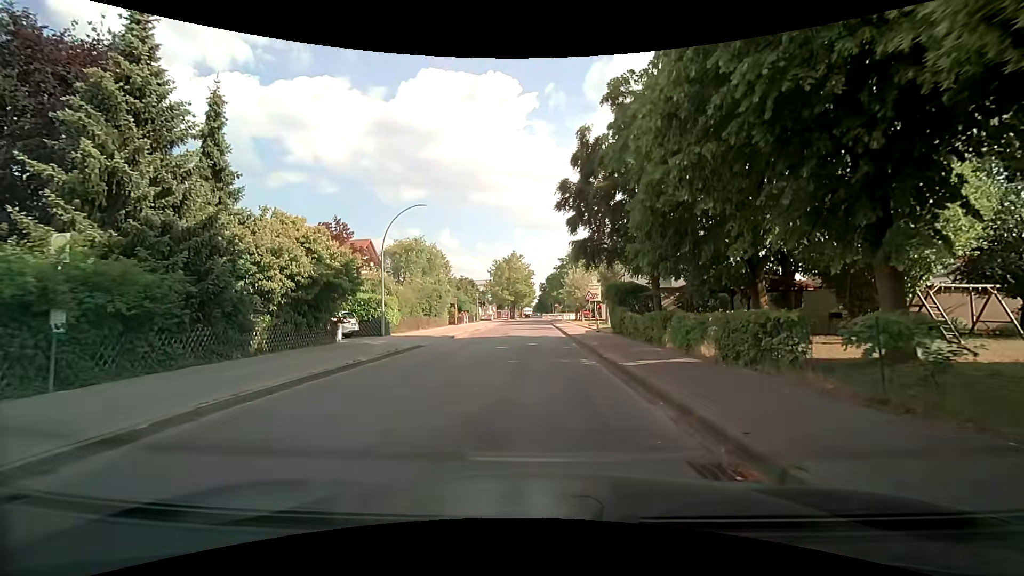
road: residential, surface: asphalt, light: Day
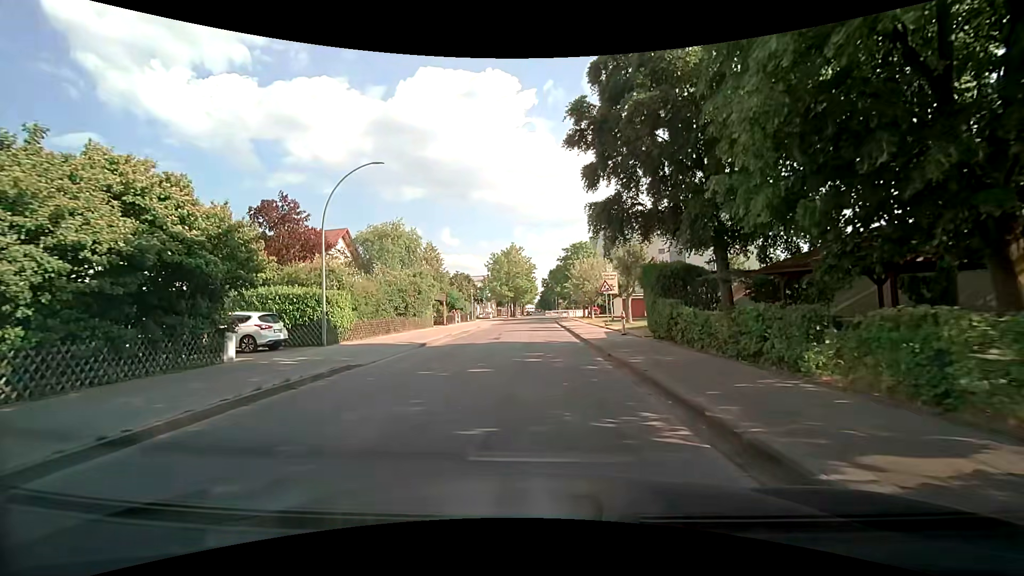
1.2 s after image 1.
(+0.2, +8.4) m; +2°
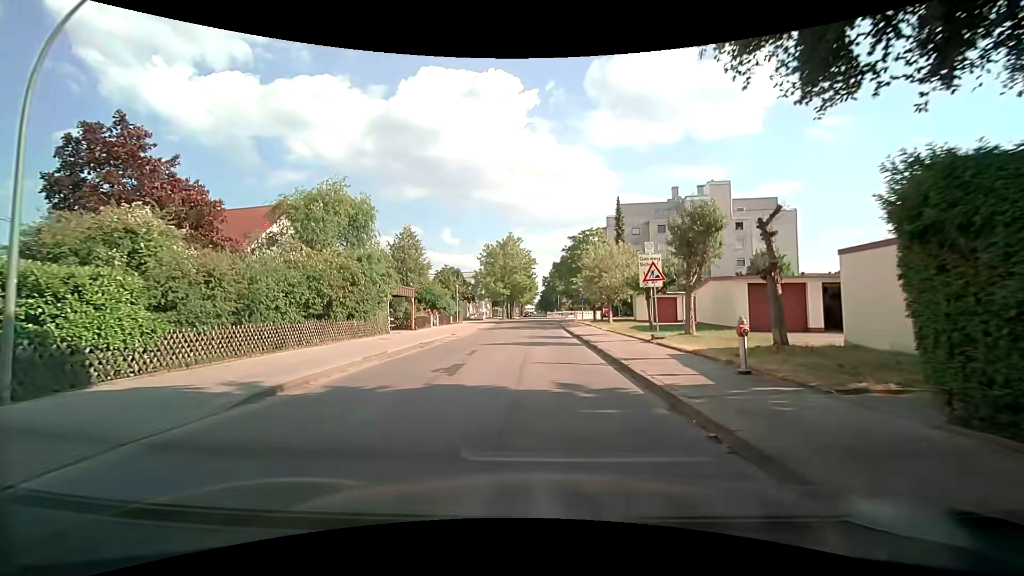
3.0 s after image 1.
(-0.2, +12.6) m; -2°
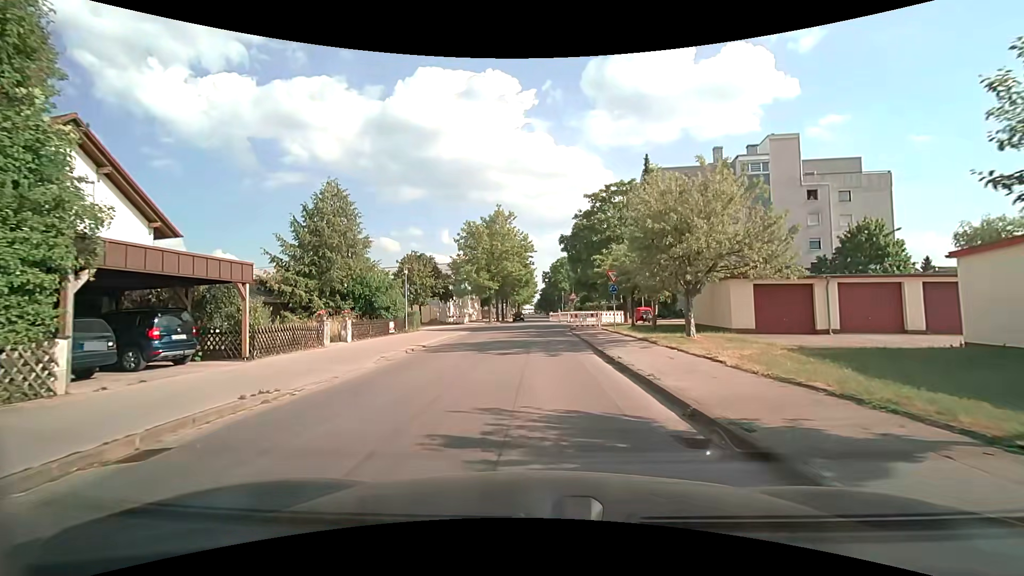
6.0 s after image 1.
(+0.5, +20.9) m; +1°
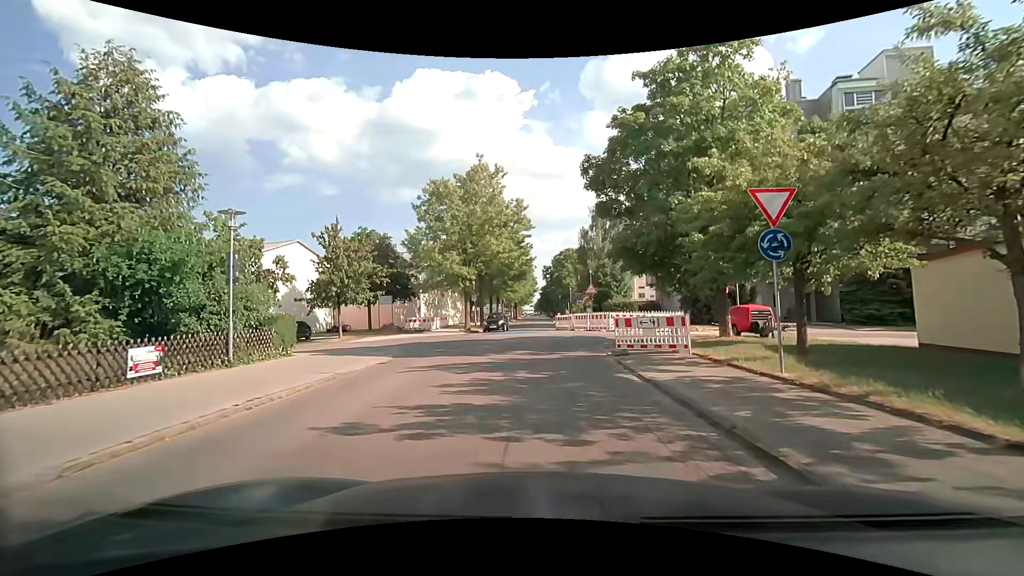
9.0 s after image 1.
(0.0, +19.2) m; 0°
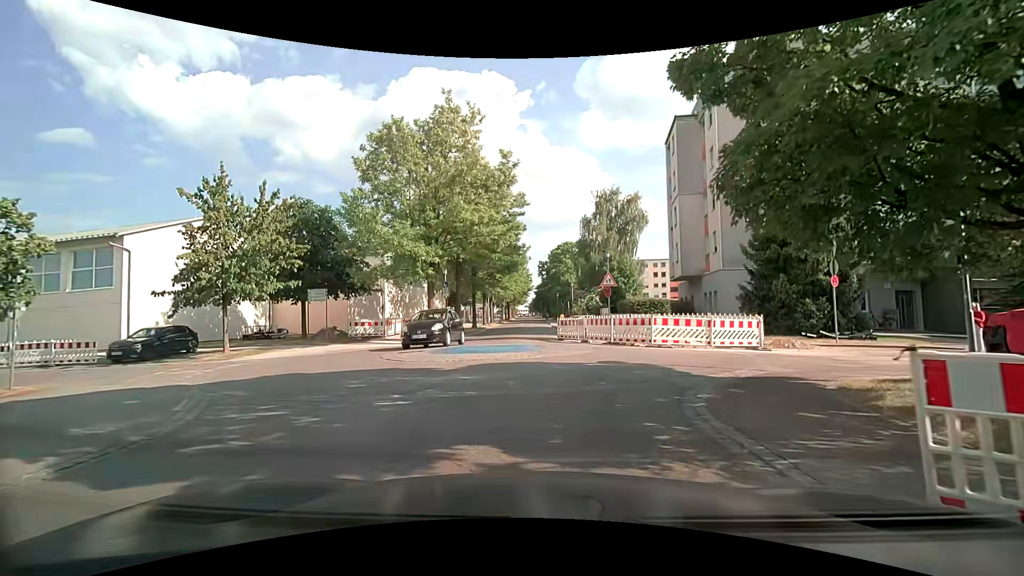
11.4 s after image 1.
(0.0, +11.5) m; 0°
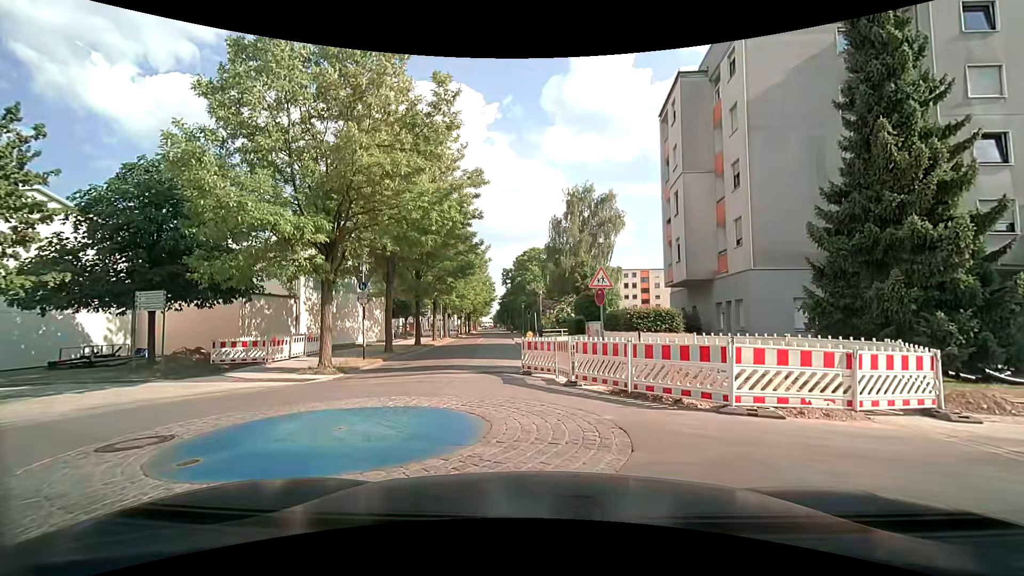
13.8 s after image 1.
(+0.2, +9.5) m; +4°
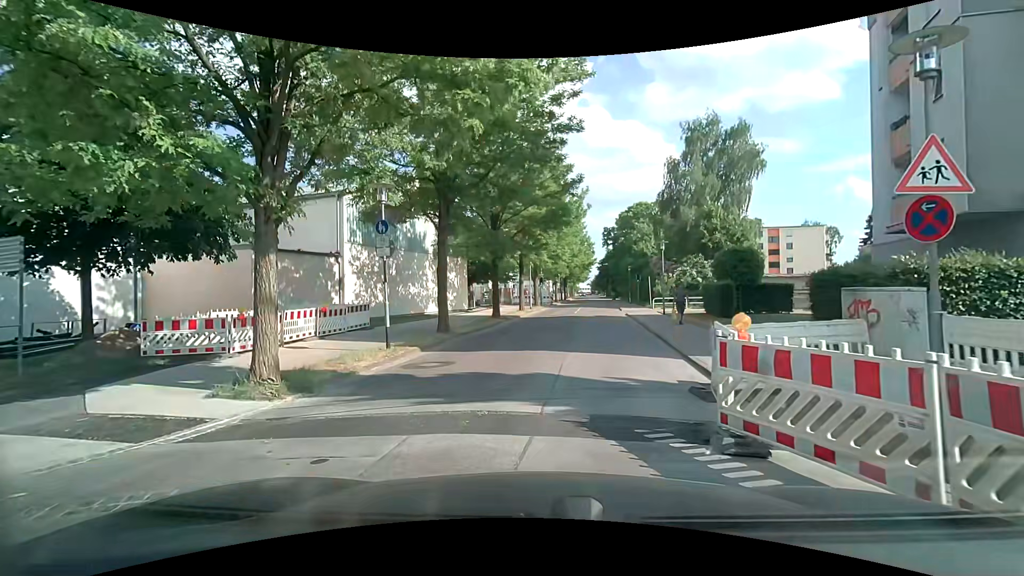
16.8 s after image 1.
(-1.0, +10.0) m; -11°
(0, +10) (+2, +20) (+3, +30) (+5, +40) (+6, +50) (+7, +60) (+8, +70) (+9, +79) (+10, +89) (+11, +99) m
